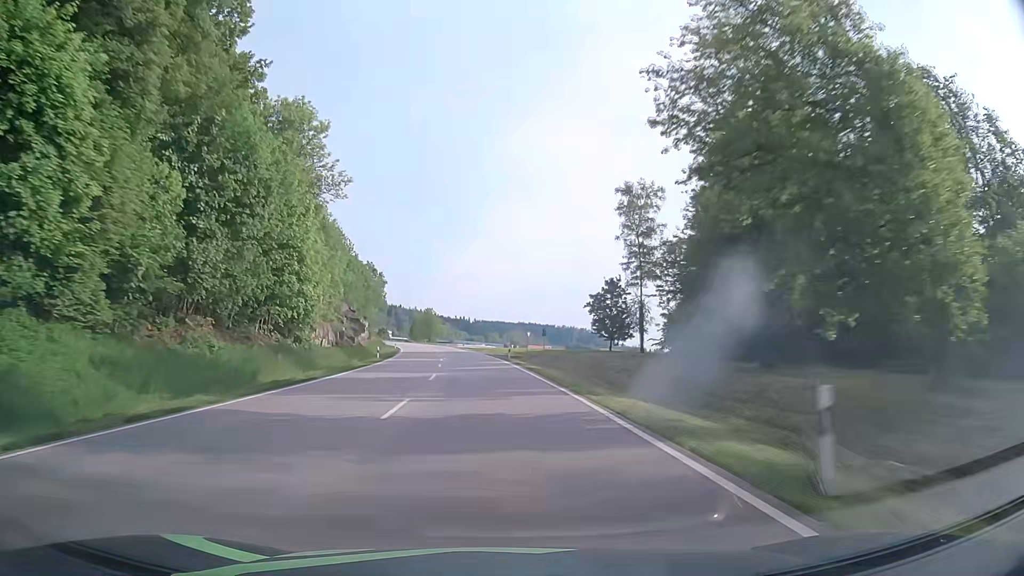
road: primary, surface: asphalt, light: Day
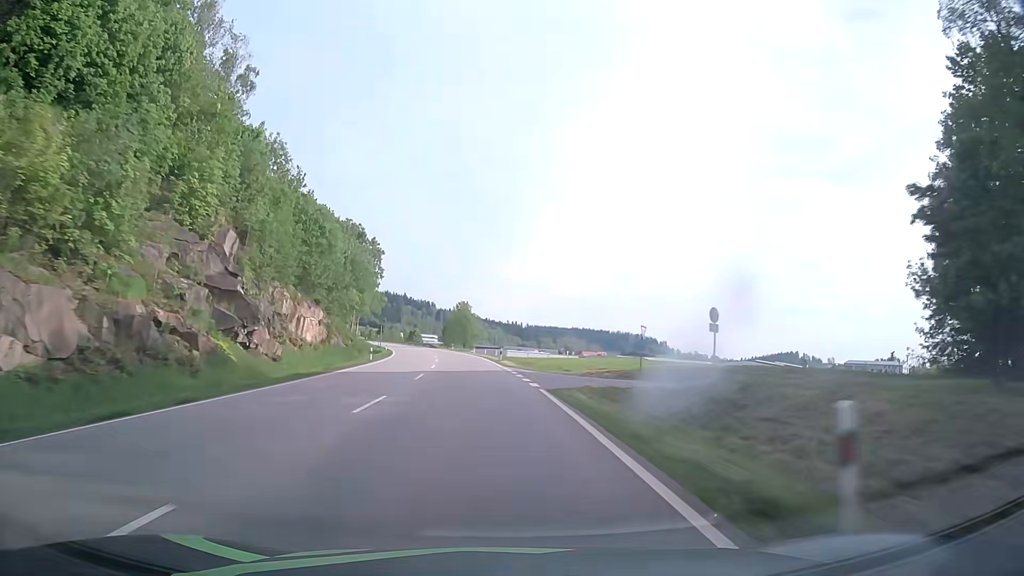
(-1.9, +46.7) m; -5°
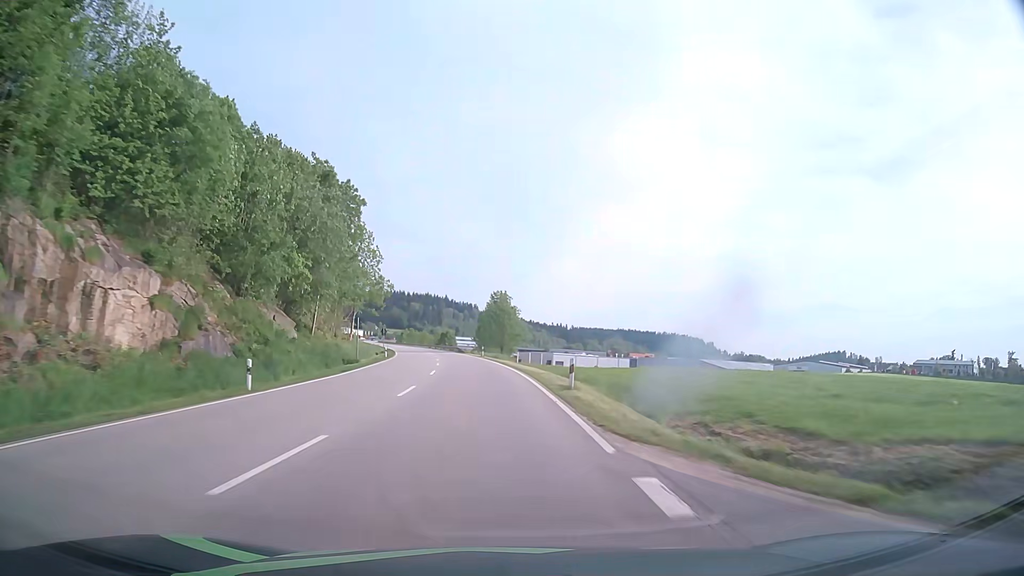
(-0.9, +31.3) m; -4°
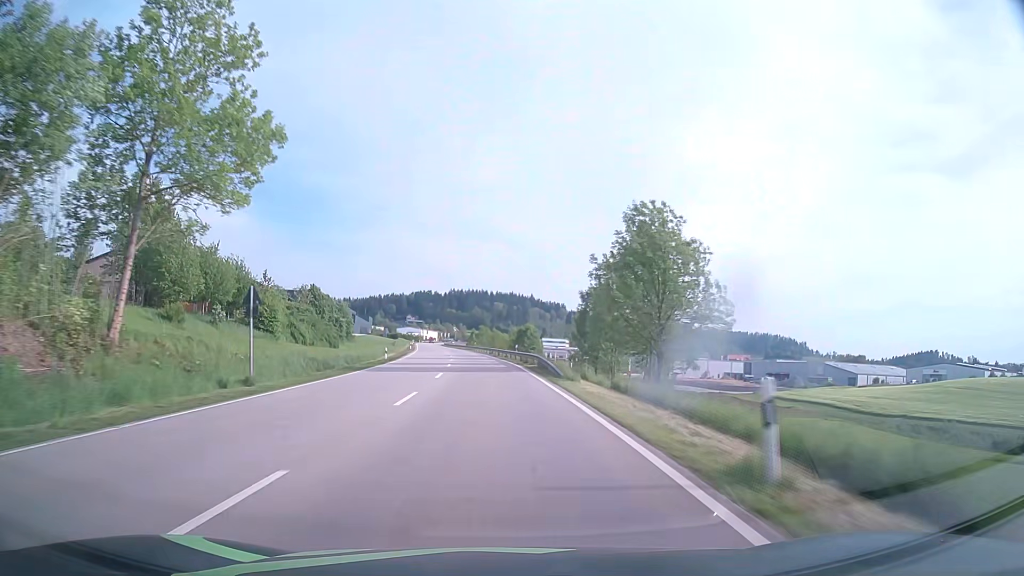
(-4.0, +62.6) m; -7°
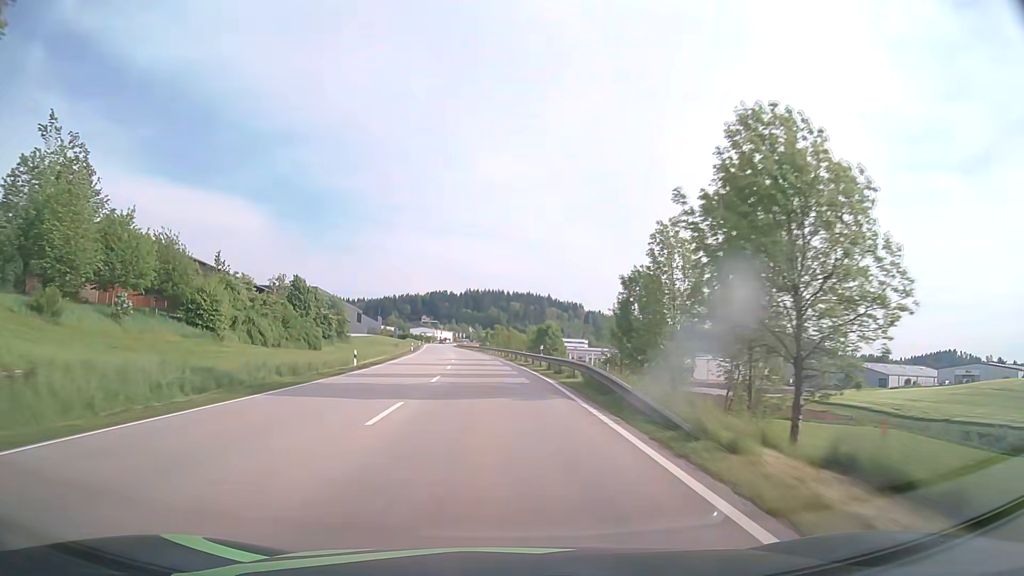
(-0.2, +15.7) m; -2°
